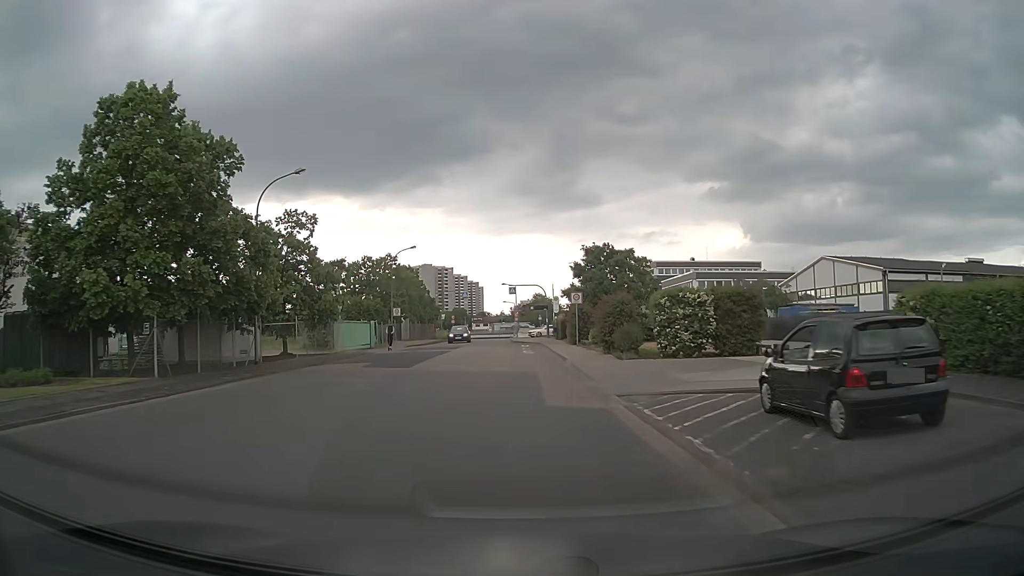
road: unclassified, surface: asphalt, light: Day
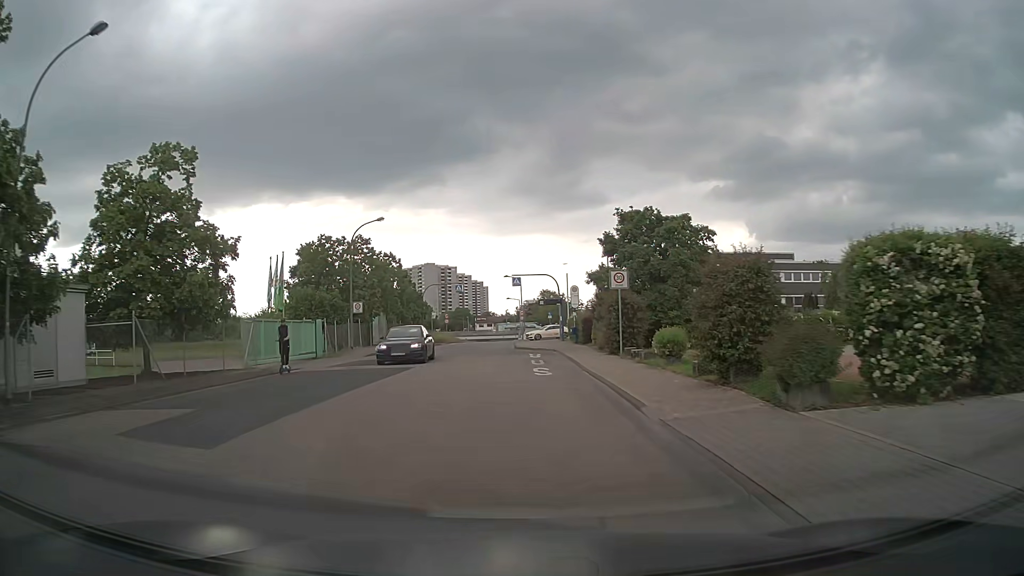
(0.0, +15.2) m; -1°
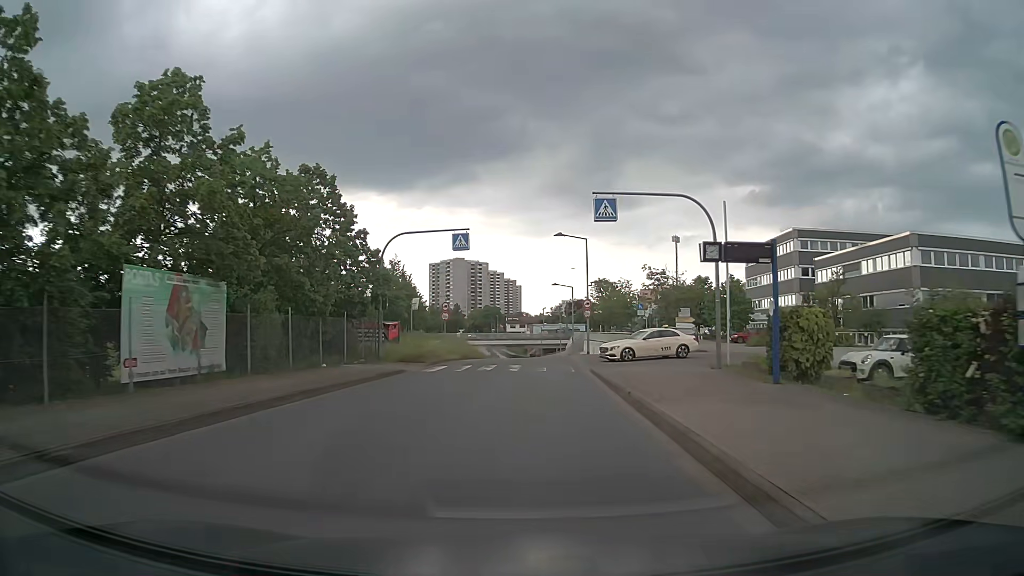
(-1.7, +38.0) m; -3°
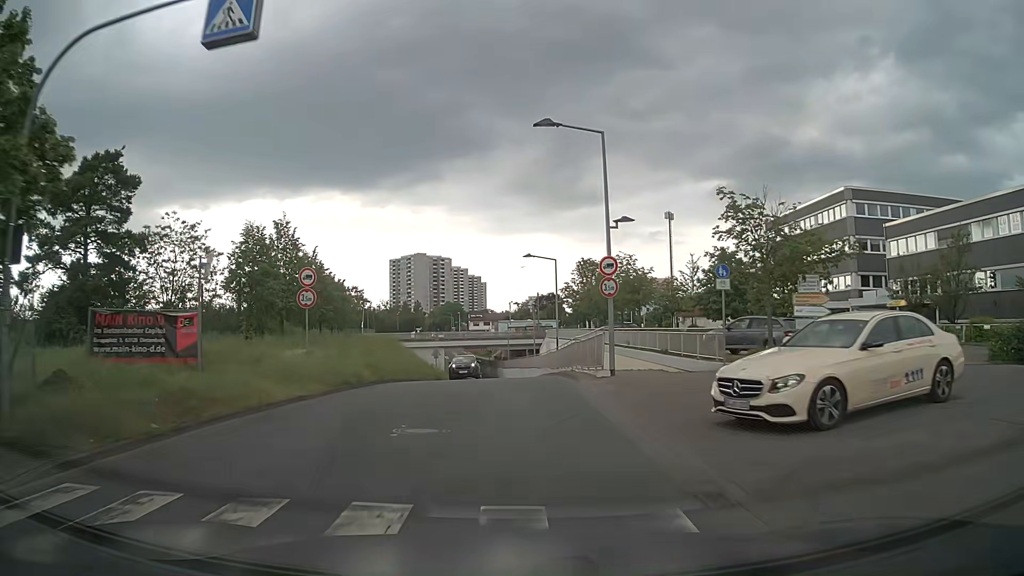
(+0.7, +23.0) m; +3°
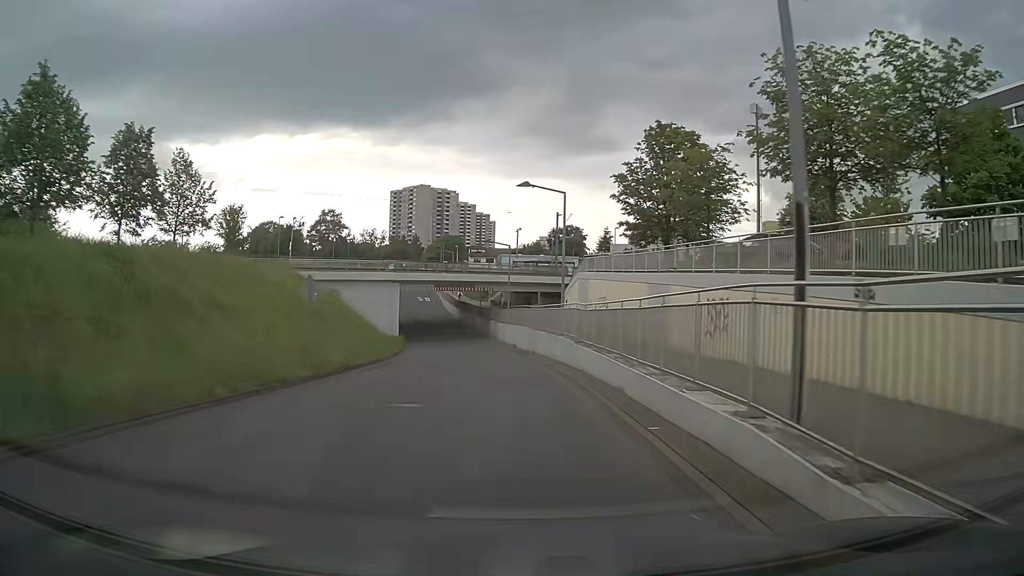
(0.0, +36.5) m; -1°
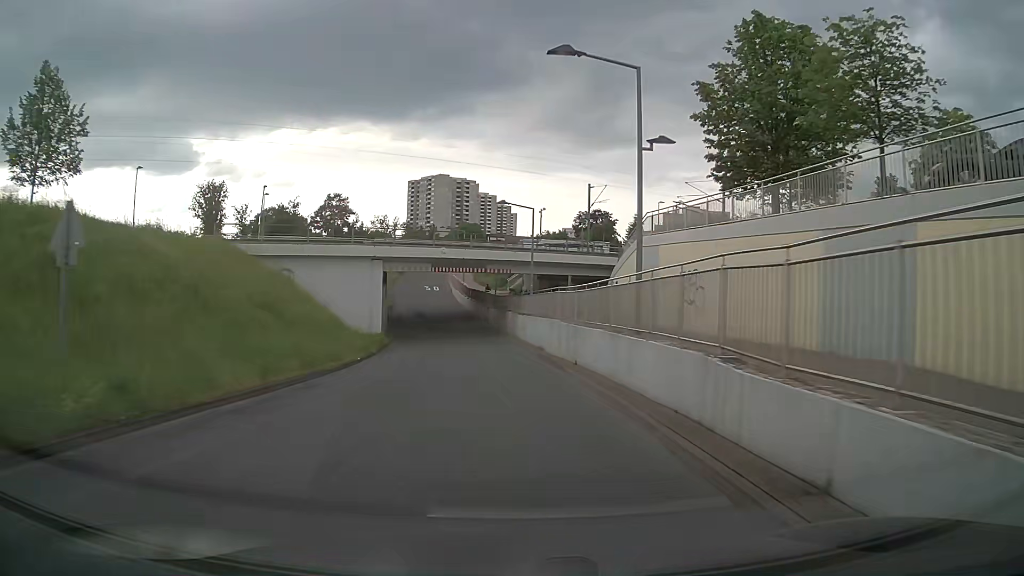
(-0.3, +14.1) m; -1°
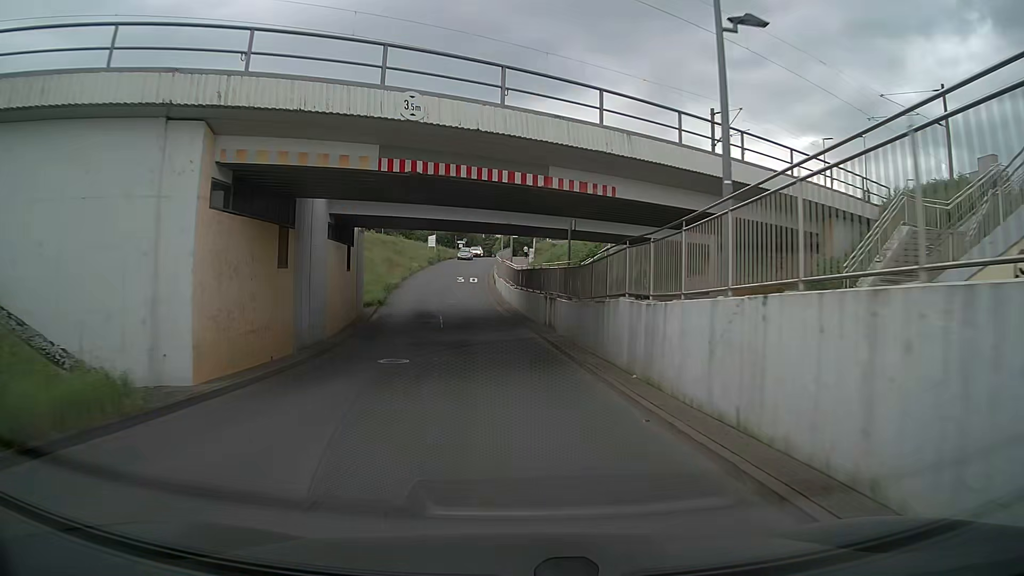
(-1.5, +27.7) m; -6°
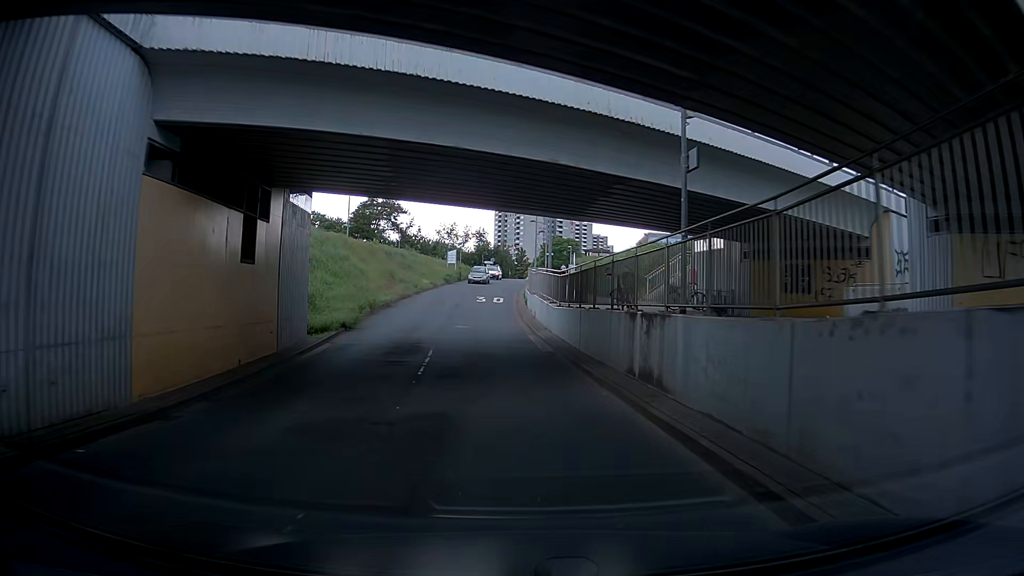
(-0.4, +13.3) m; -3°
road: residential
(0, +10) (0, +20) (-1, +30) (-1, +40) (-1, +50) (-1, +60) (0, +70) (0, +80) (+1, +90) (+2, +100) m
